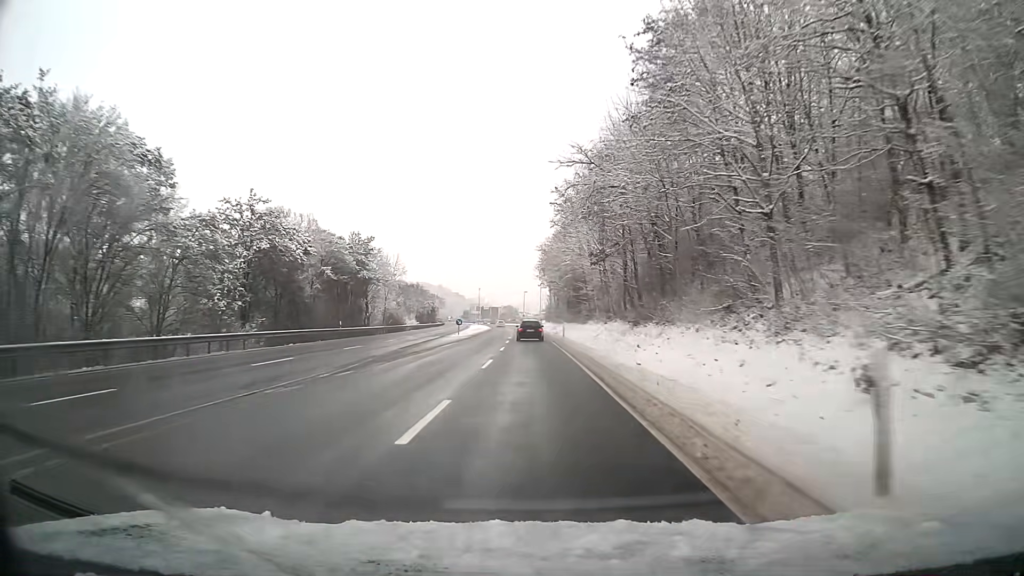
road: primary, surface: asphalt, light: Day
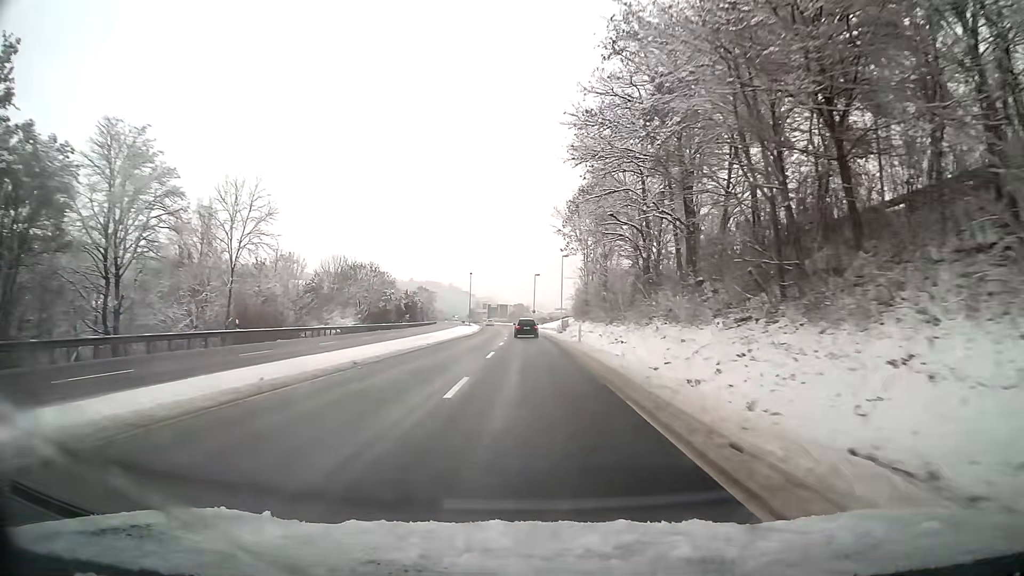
(-0.4, +56.1) m; -1°
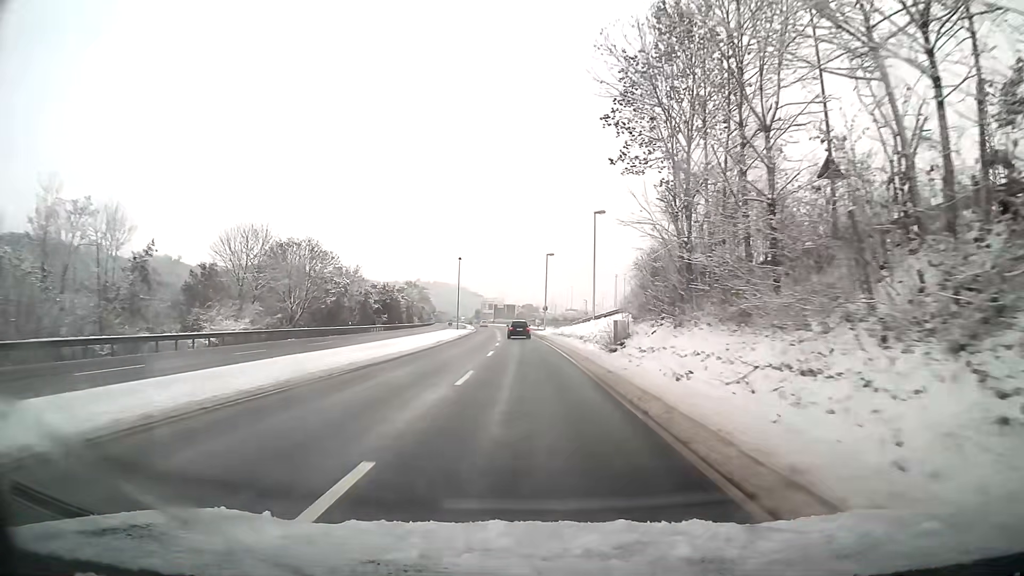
(-0.2, +33.5) m; -1°
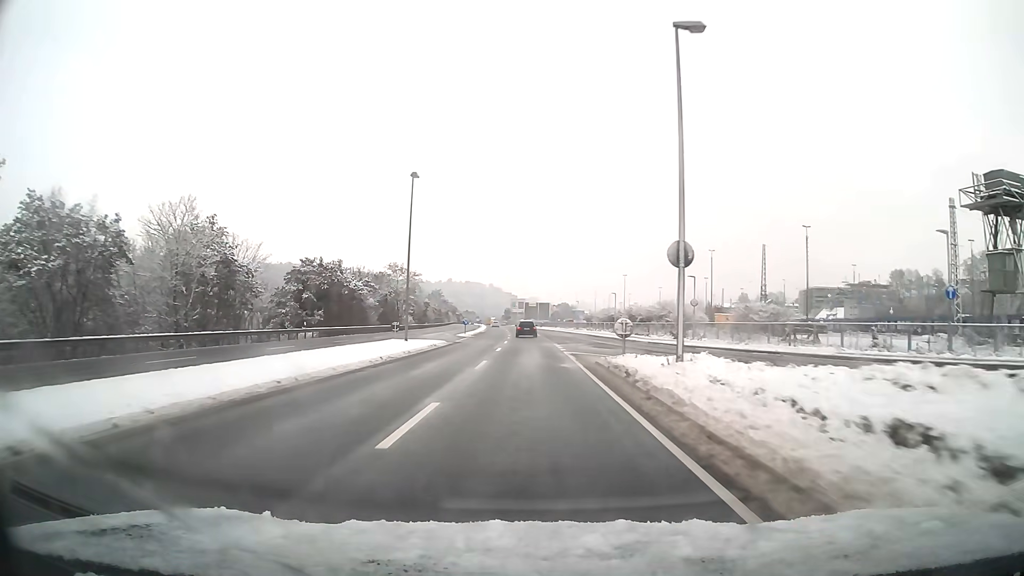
(-1.3, +55.6) m; -3°
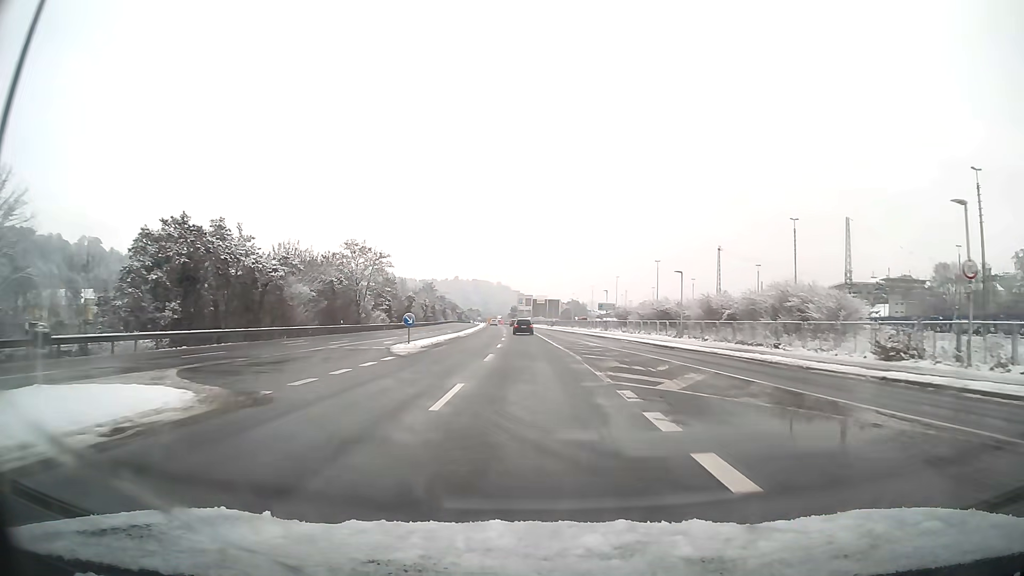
(-0.2, +33.3) m; -1°
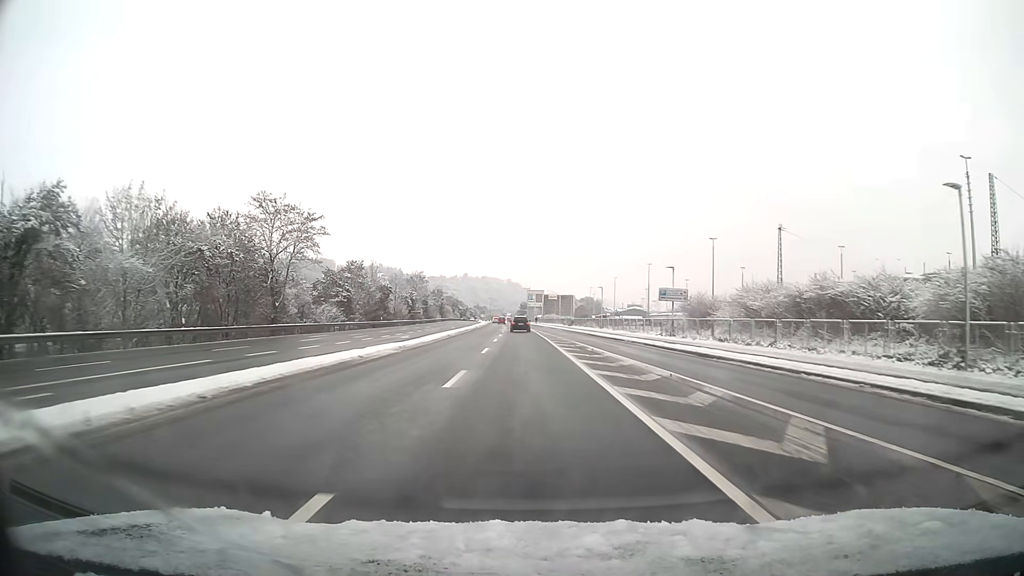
(-0.3, +33.2) m; -1°
(0, +10) (0, +20) (0, +30) (0, +40) (-1, +50) (-1, +60) (-1, +70) (-2, +80) (-2, +90) (-3, +100) m
